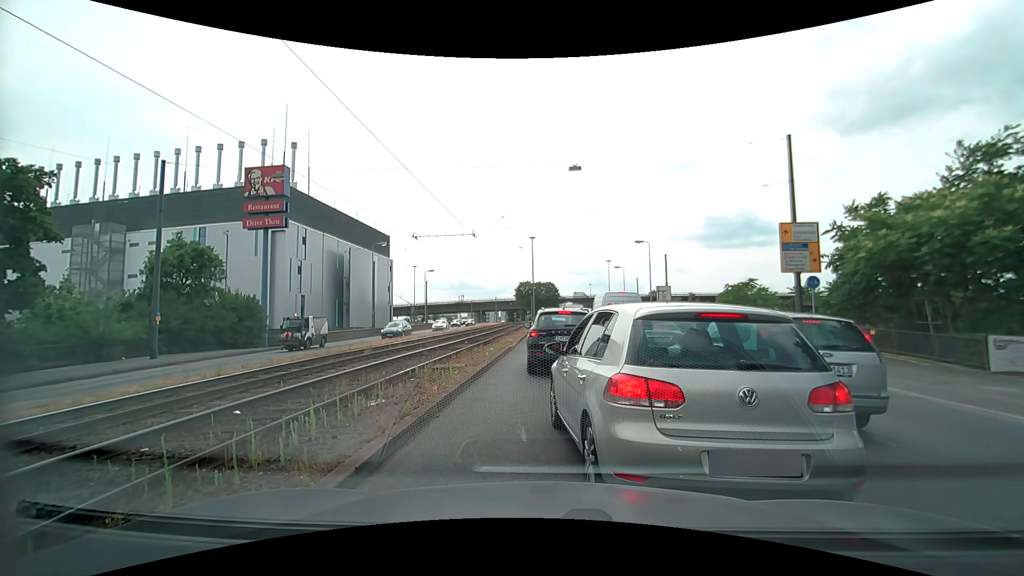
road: primary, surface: asphalt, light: Day
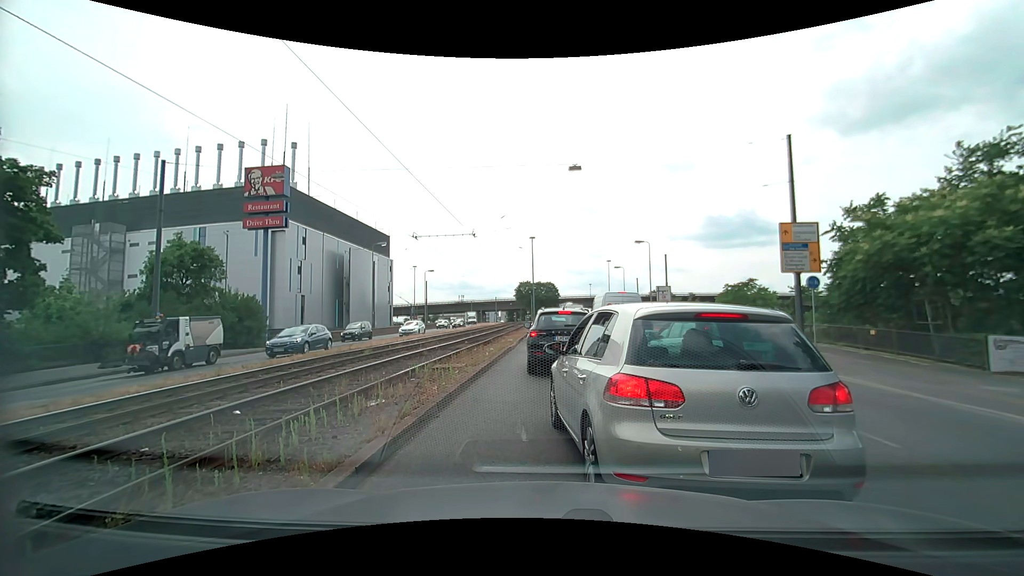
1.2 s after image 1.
(0.0, 0.0) m; 0°
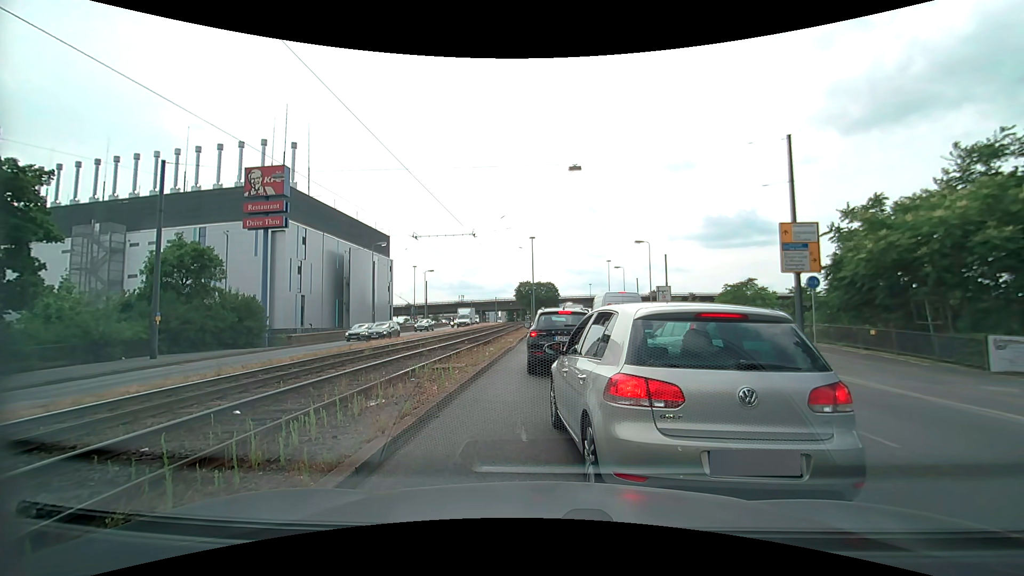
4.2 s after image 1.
(0.0, 0.0) m; 0°
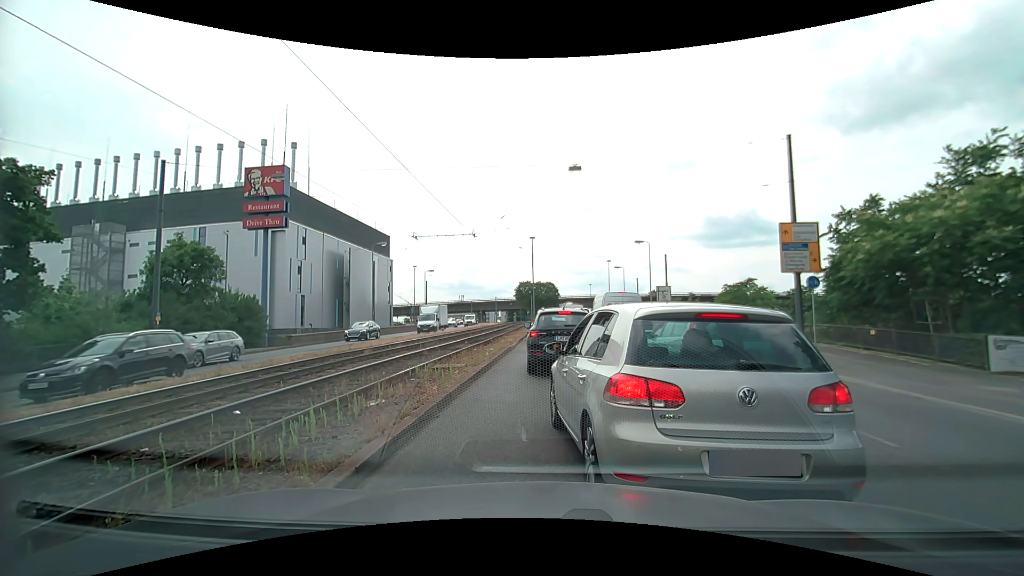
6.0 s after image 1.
(0.0, 0.0) m; 0°
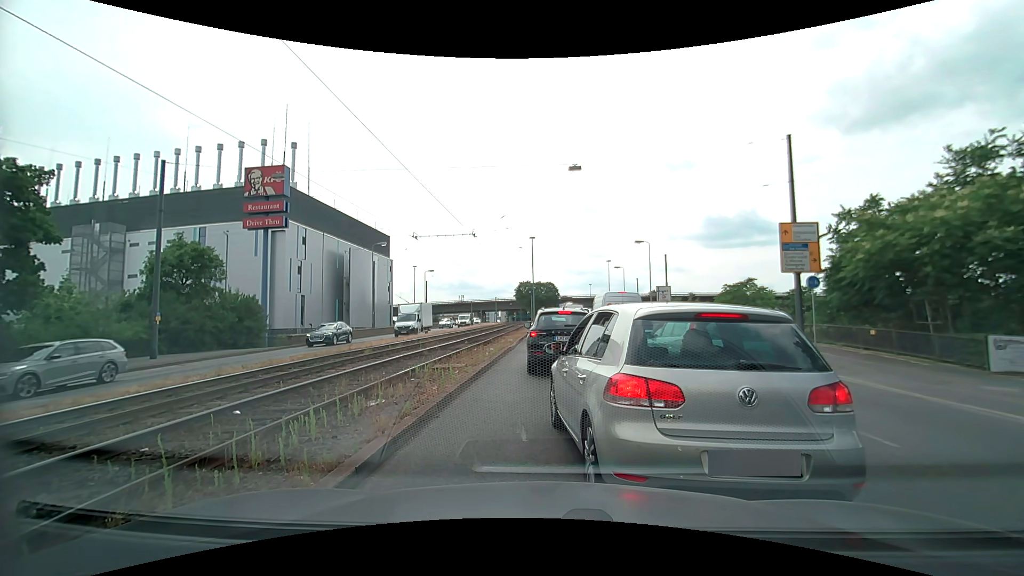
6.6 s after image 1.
(0.0, 0.0) m; 0°
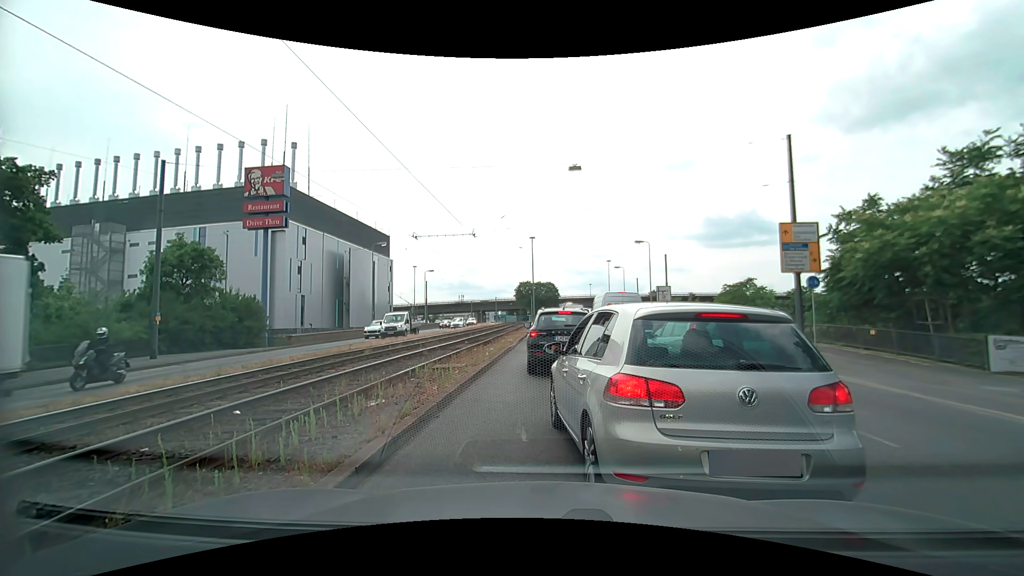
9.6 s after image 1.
(0.0, 0.0) m; 0°
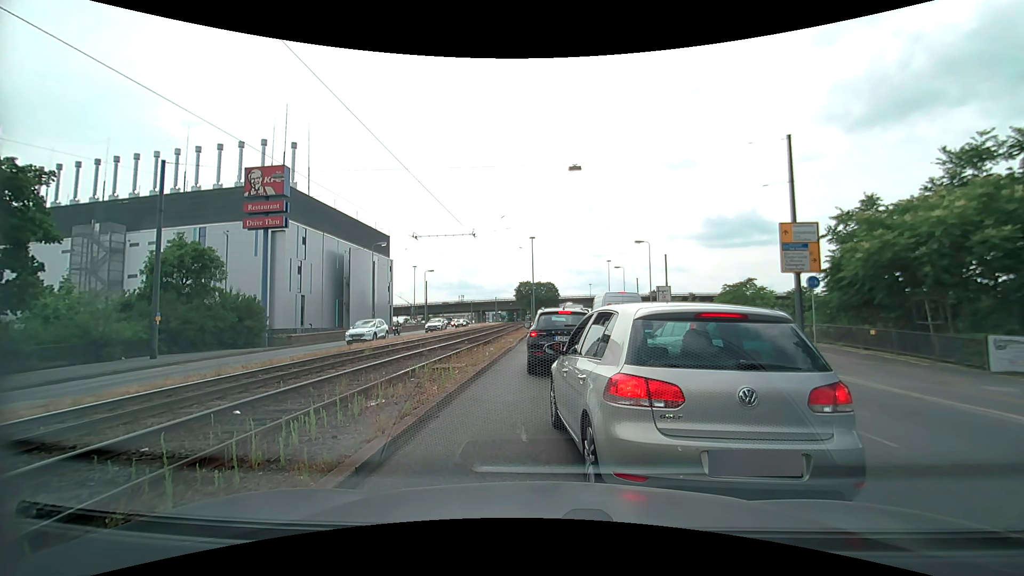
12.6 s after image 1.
(0.0, 0.0) m; 0°
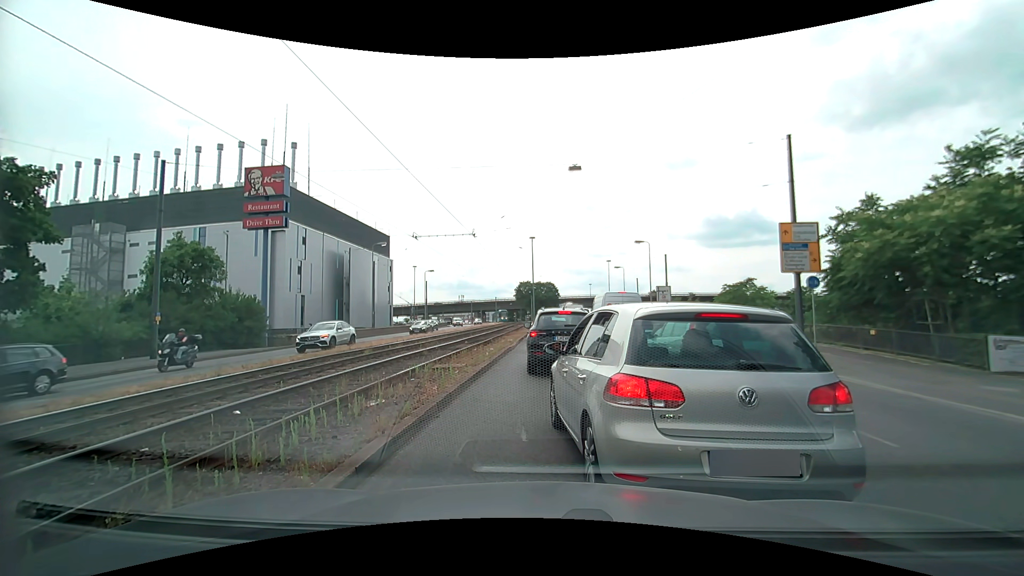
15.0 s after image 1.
(0.0, 0.0) m; 0°
